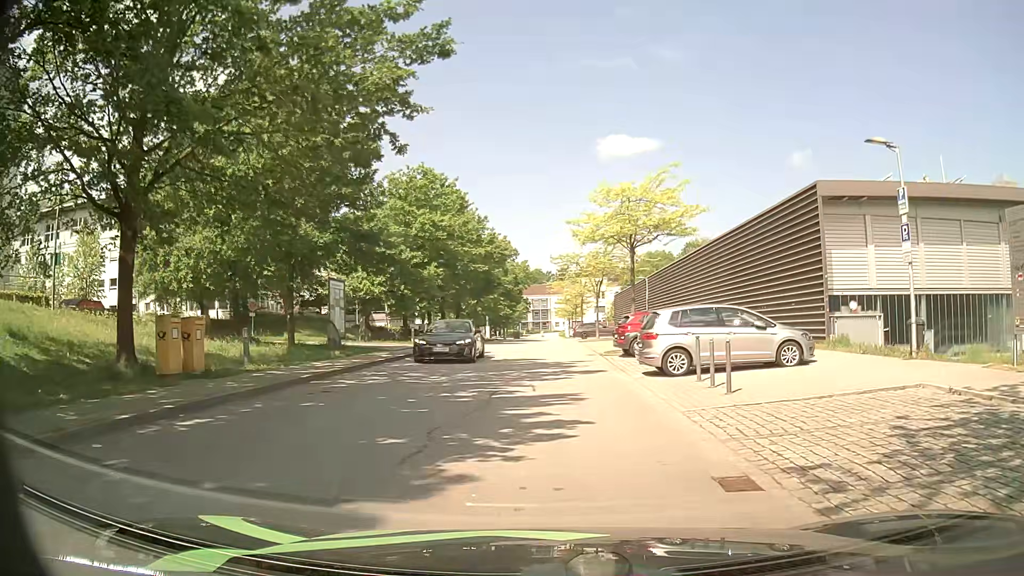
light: Day
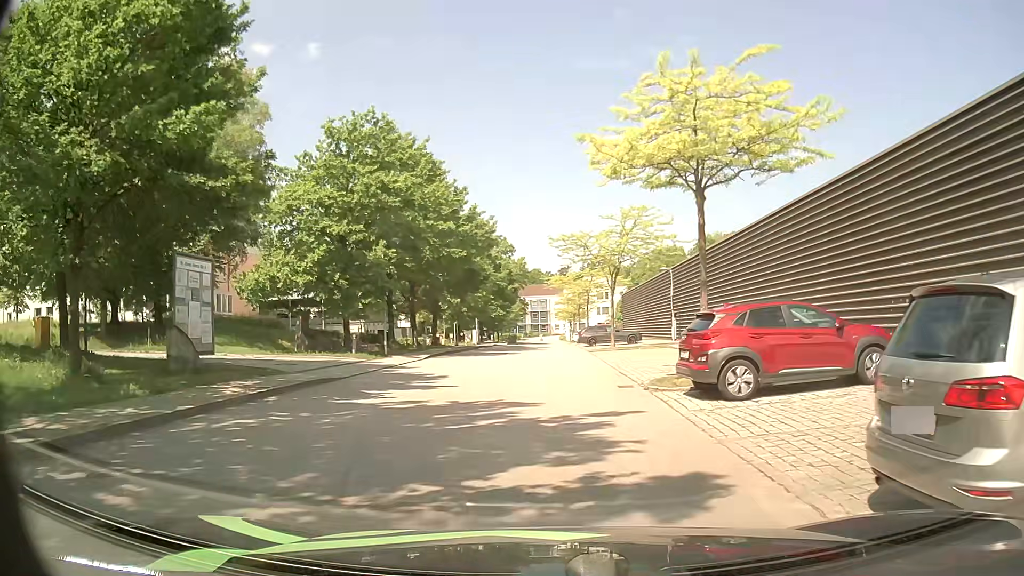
(+0.2, +12.4) m; +2°
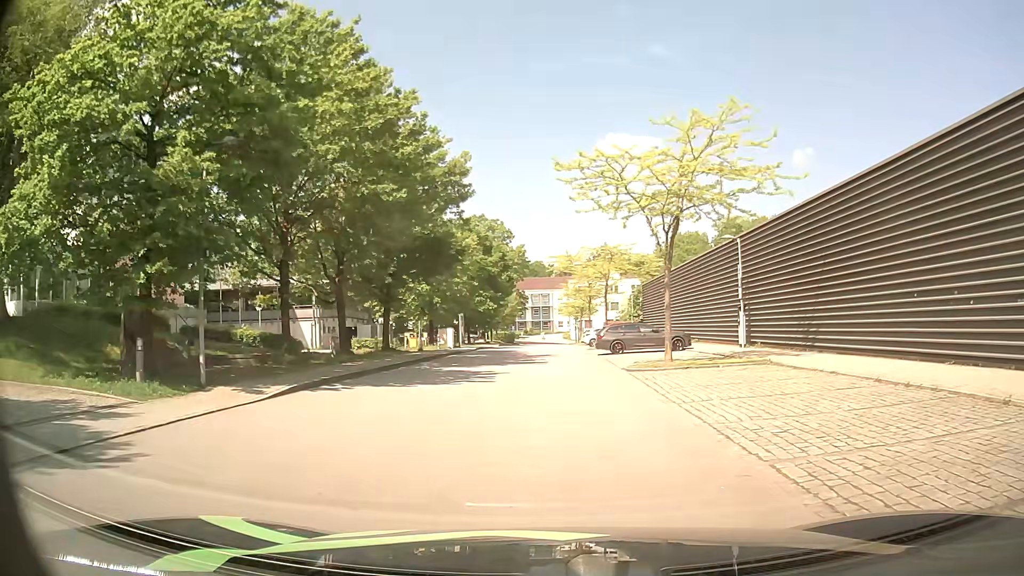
(-0.4, +16.3) m; -1°
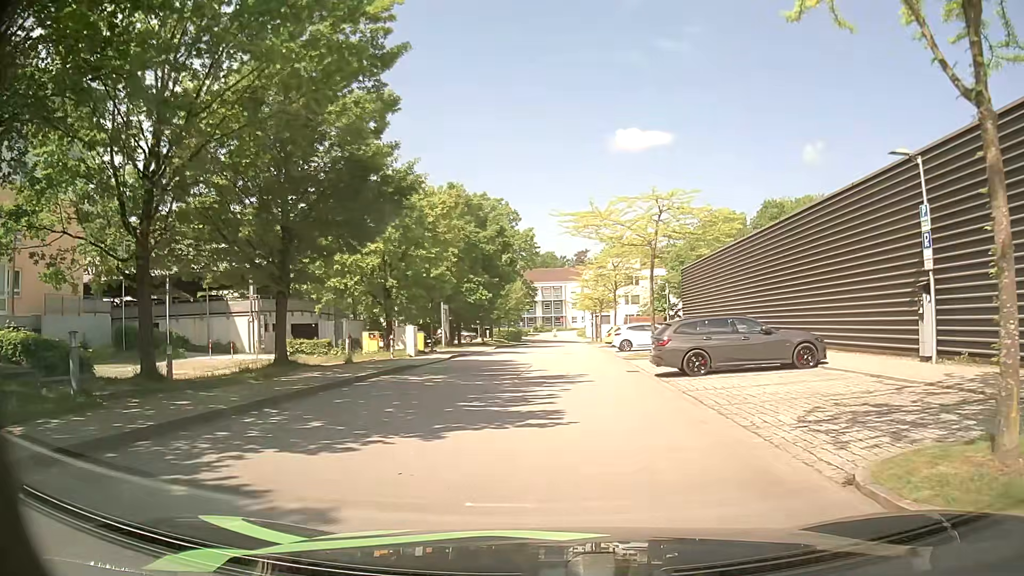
(-0.2, +15.4) m; -2°
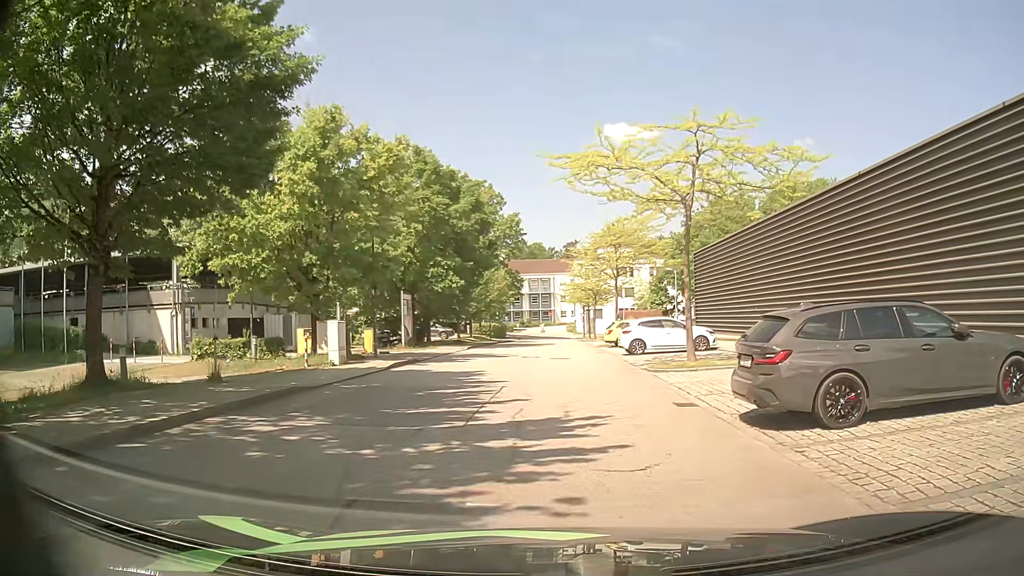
(+0.1, +8.9) m; -1°
